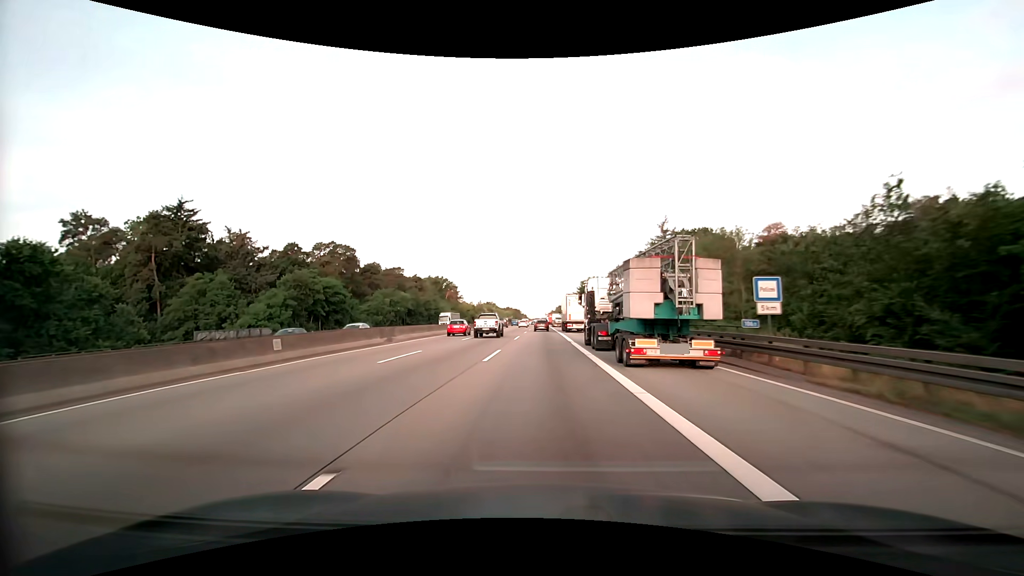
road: motorway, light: Day
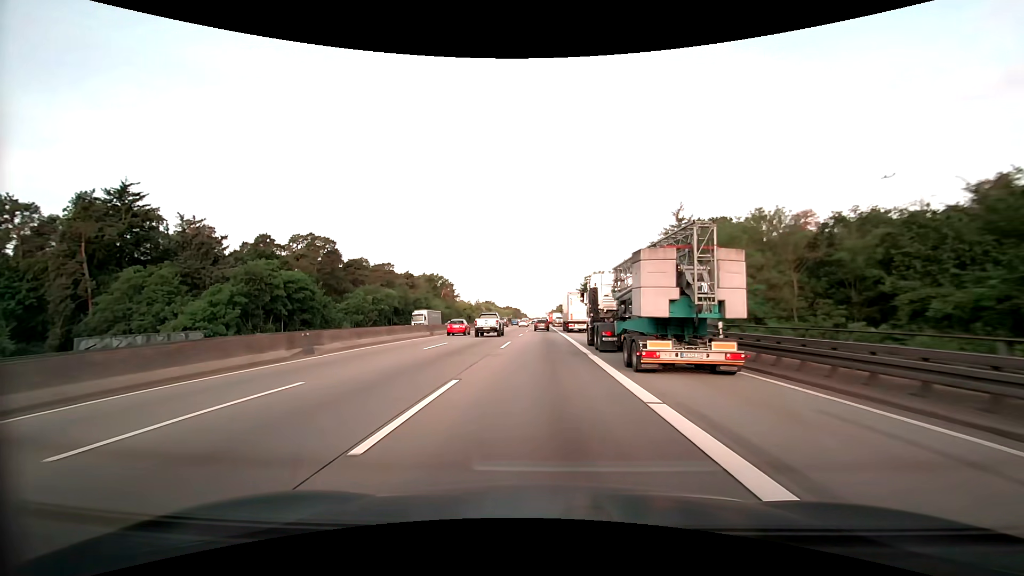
(0.0, +11.4) m; 0°
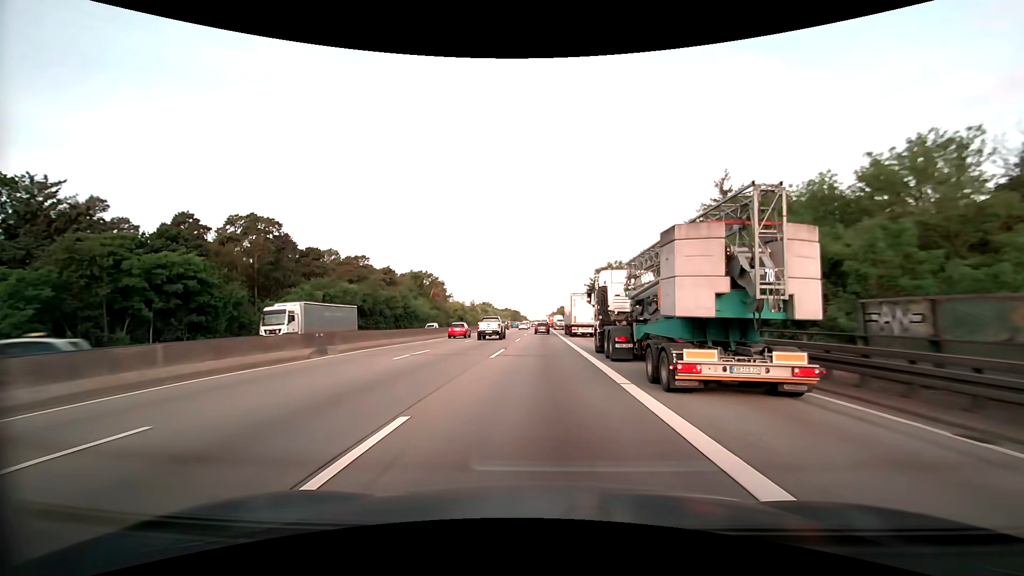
(0.0, +22.5) m; 0°
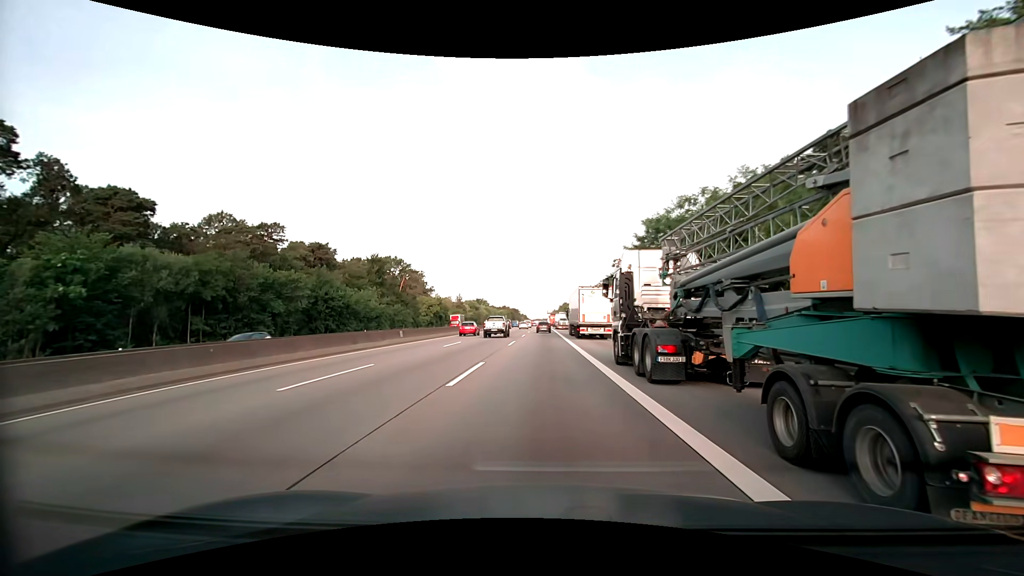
(+0.1, +44.2) m; 0°
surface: asphalt
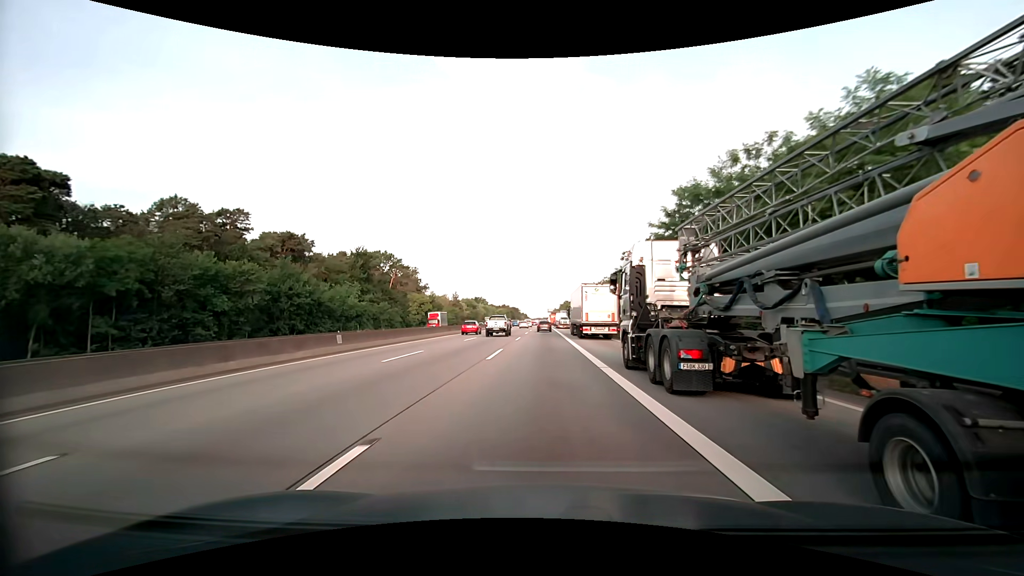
(0.0, +11.0) m; 0°
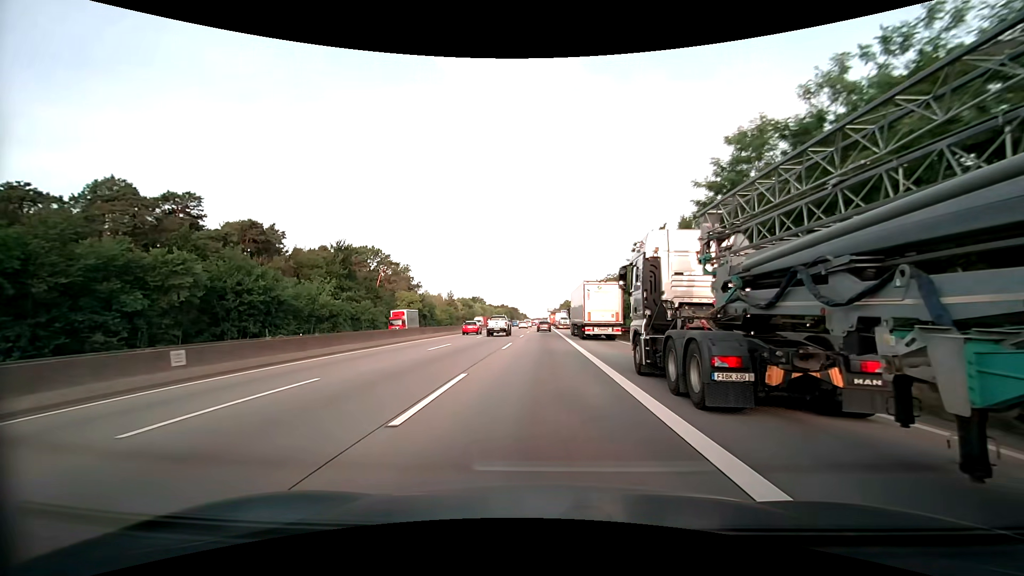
(0.0, +11.0) m; 0°
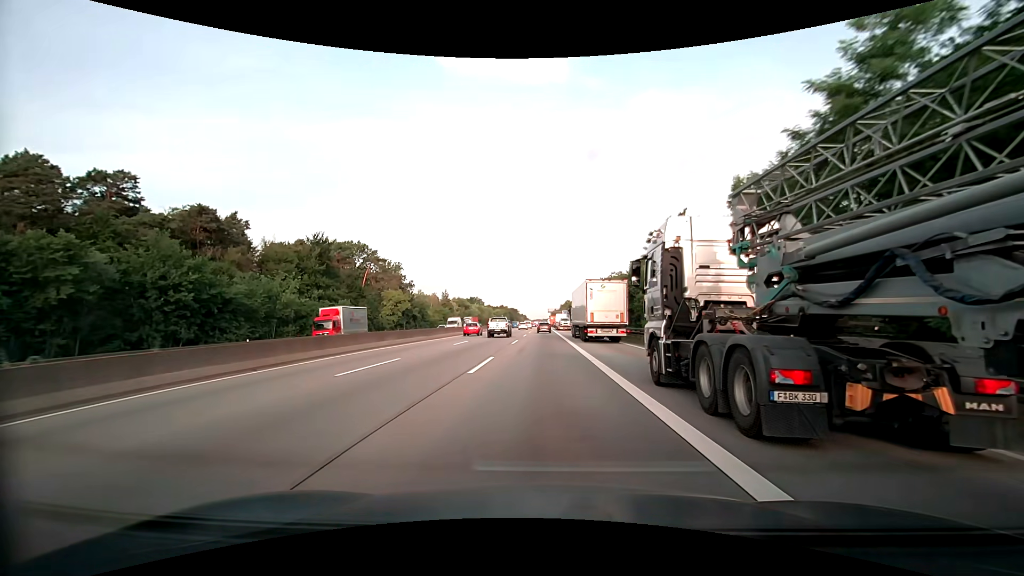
(0.0, +11.1) m; 0°
